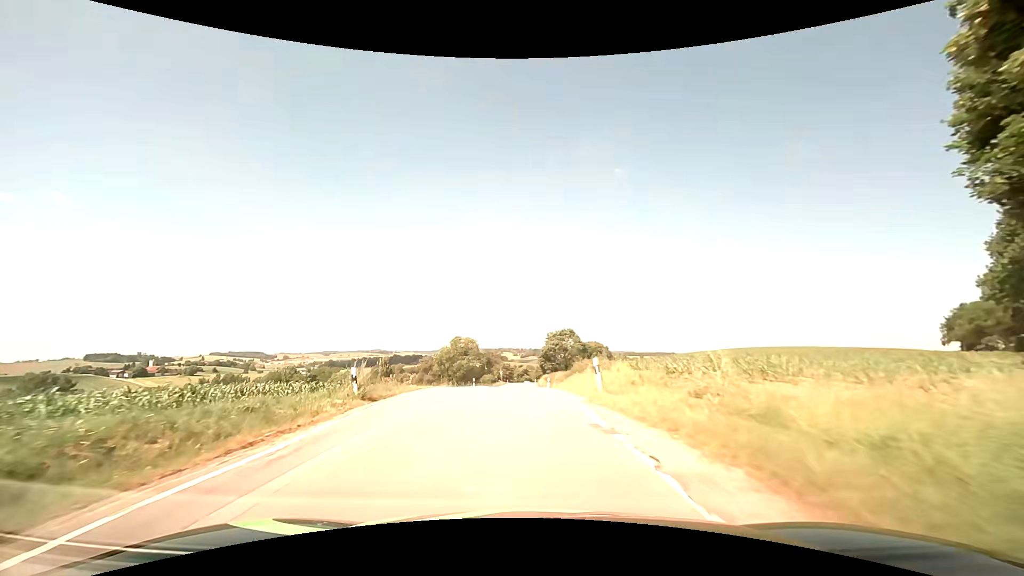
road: secondary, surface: asphalt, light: Day
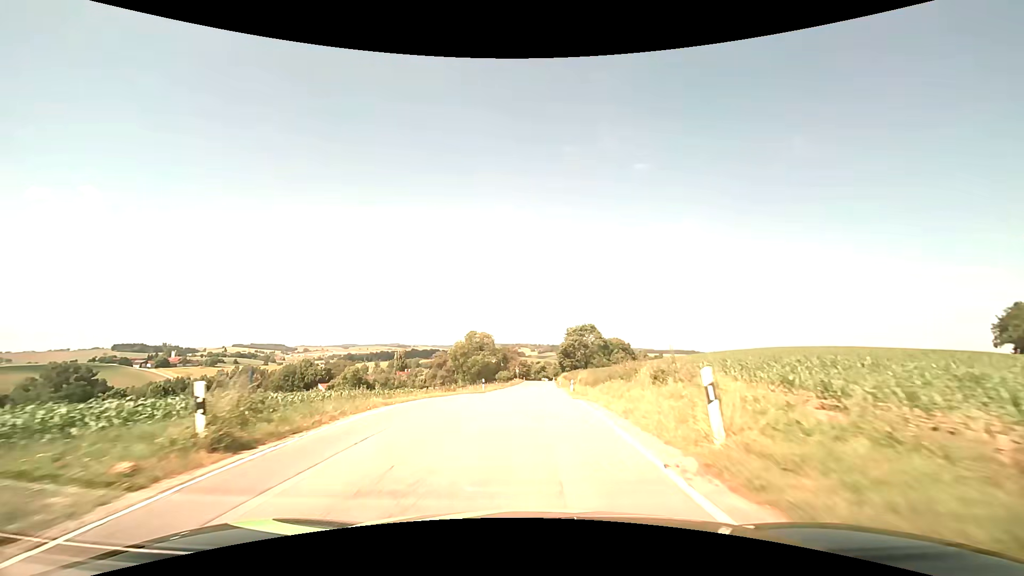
(-0.3, +7.7) m; -3°
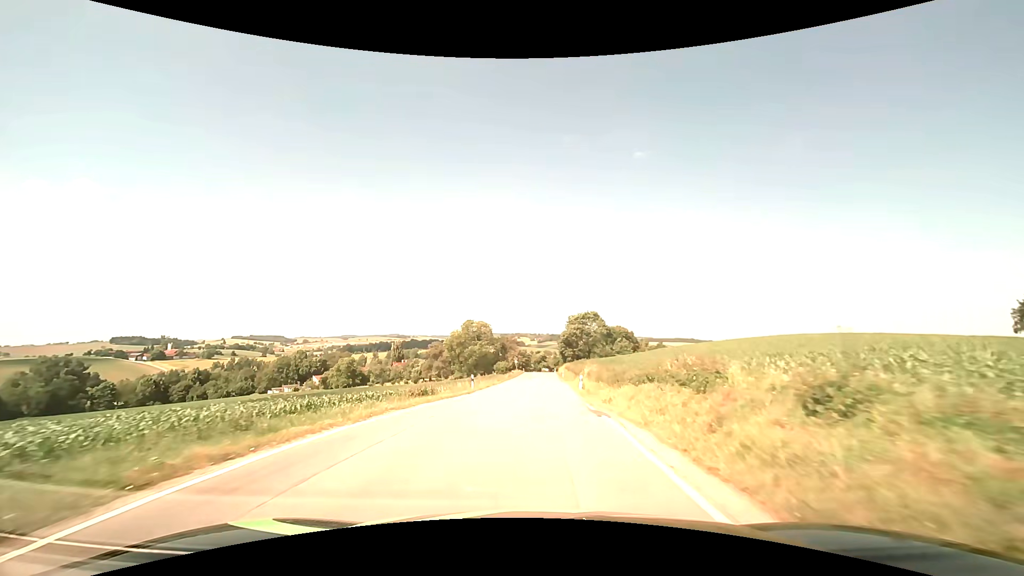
(0.0, +7.8) m; 0°
